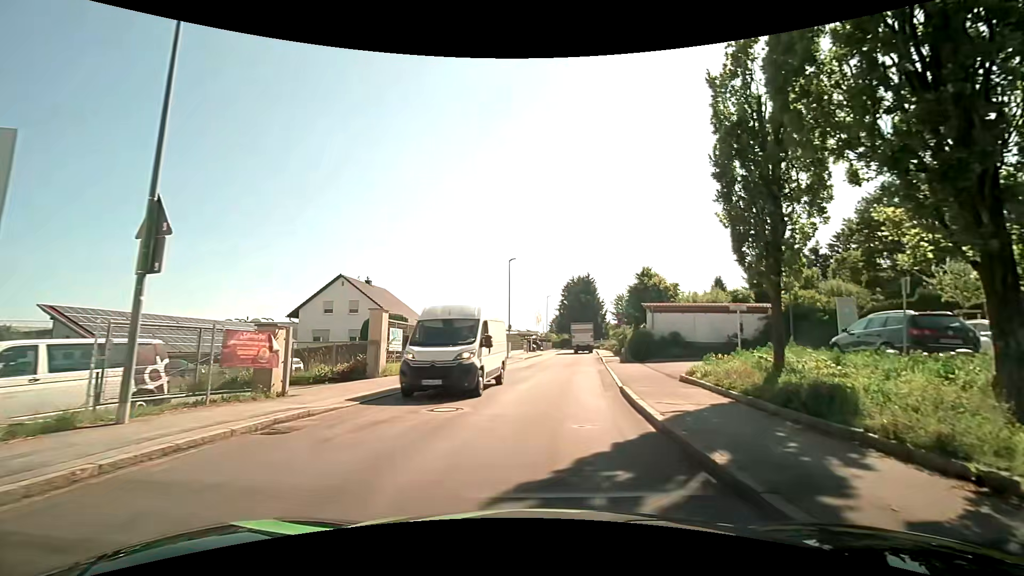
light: Day
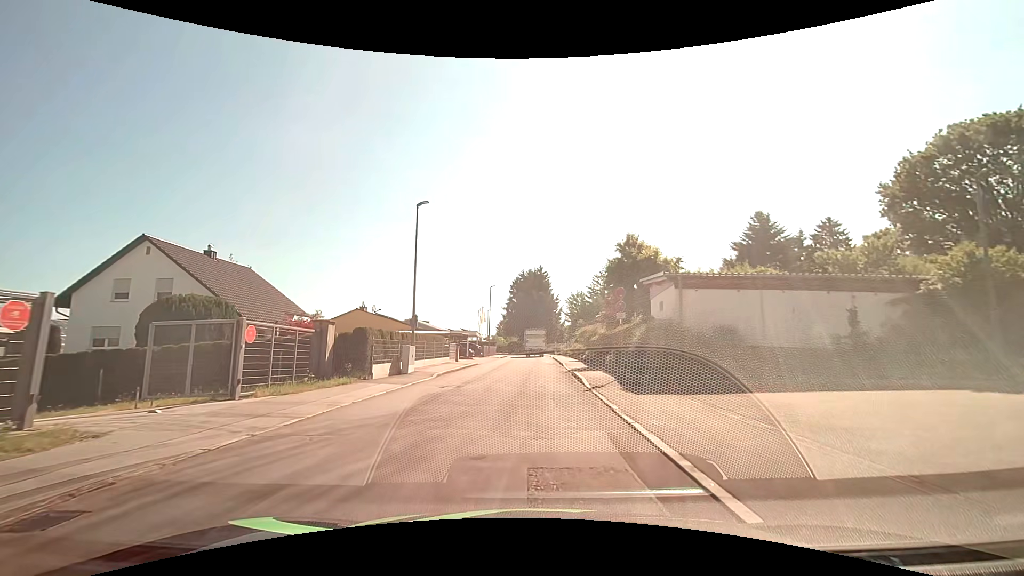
(+1.2, +17.8) m; +5°
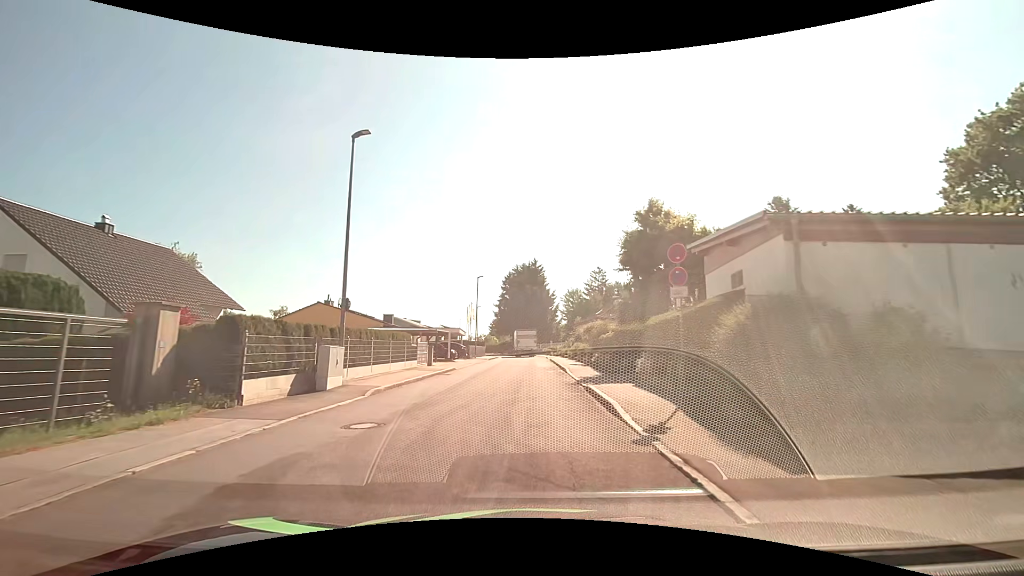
(+0.1, +8.2) m; +1°
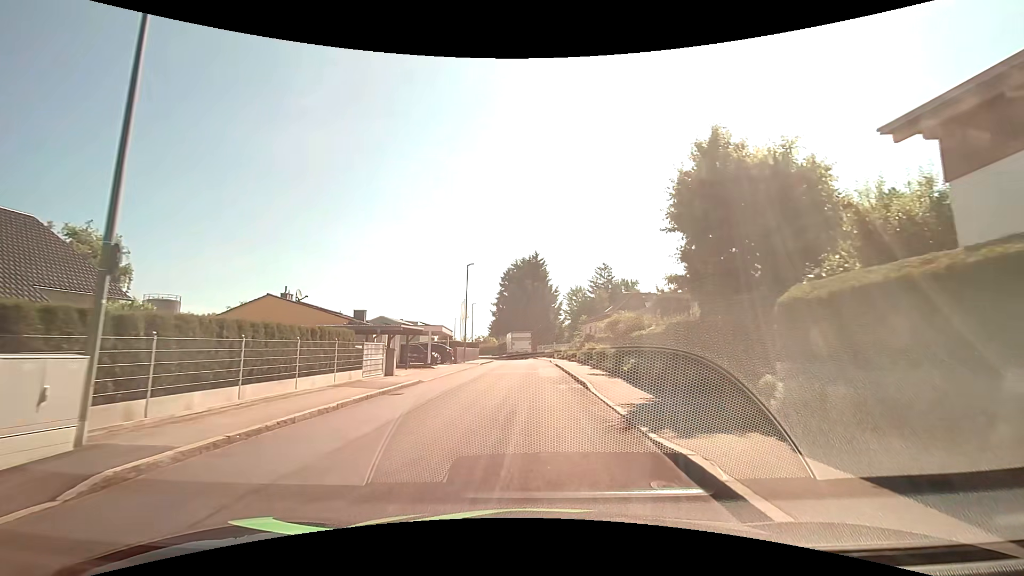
(0.0, +8.9) m; 0°
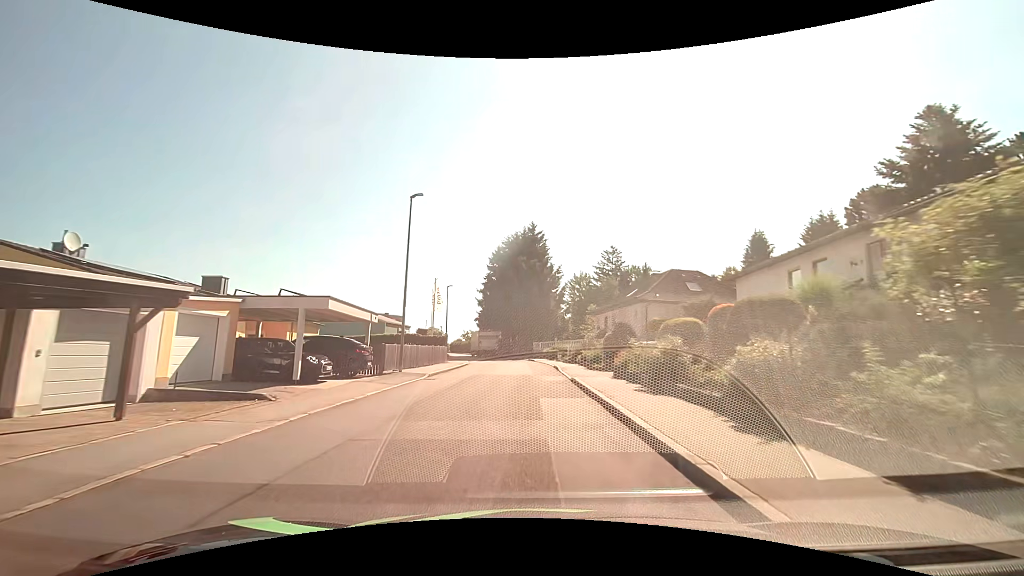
(+0.1, +19.3) m; +1°
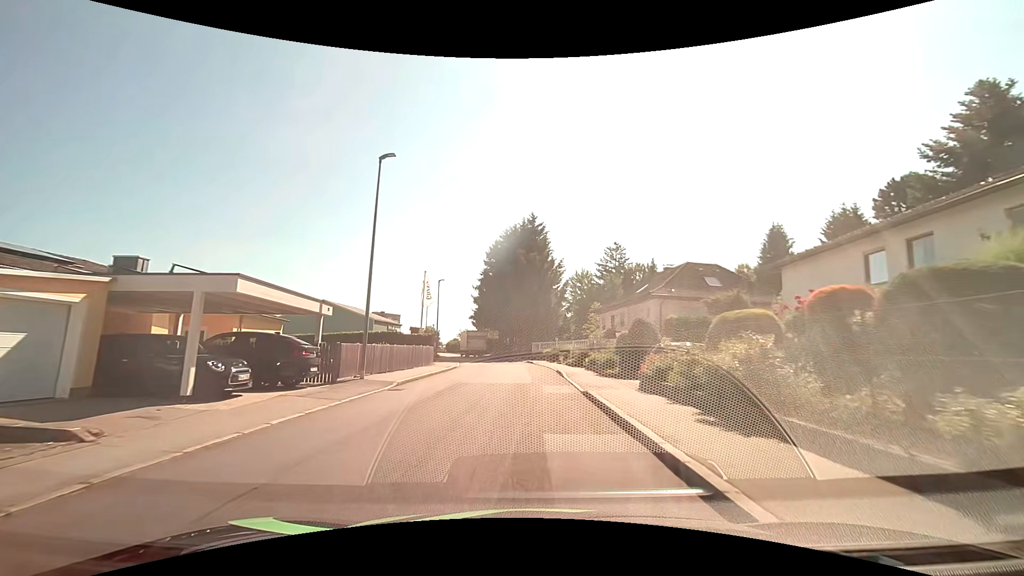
(0.0, +5.0) m; 0°
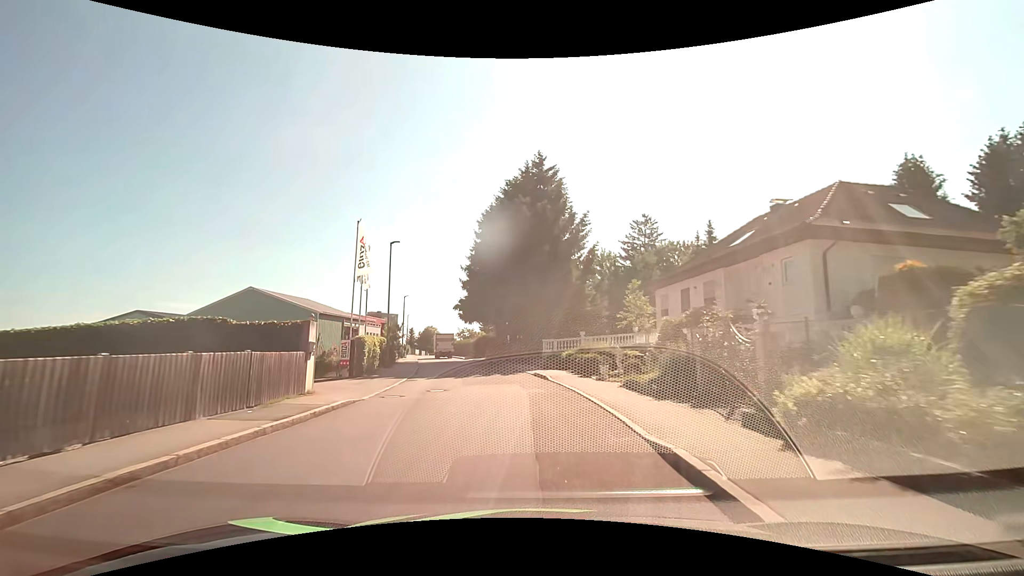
(0.0, +20.4) m; -1°
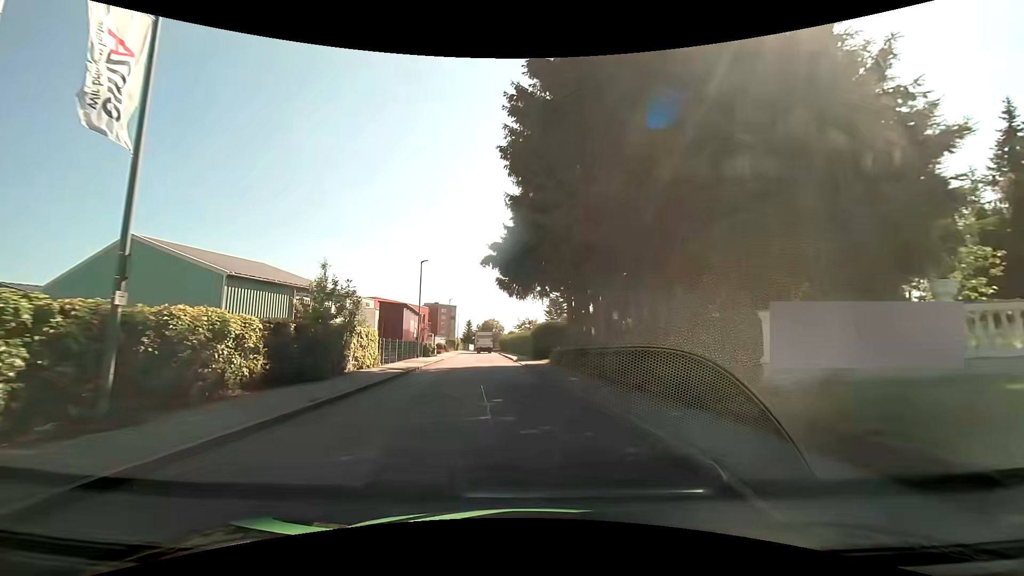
(-1.8, +25.4) m; -8°
